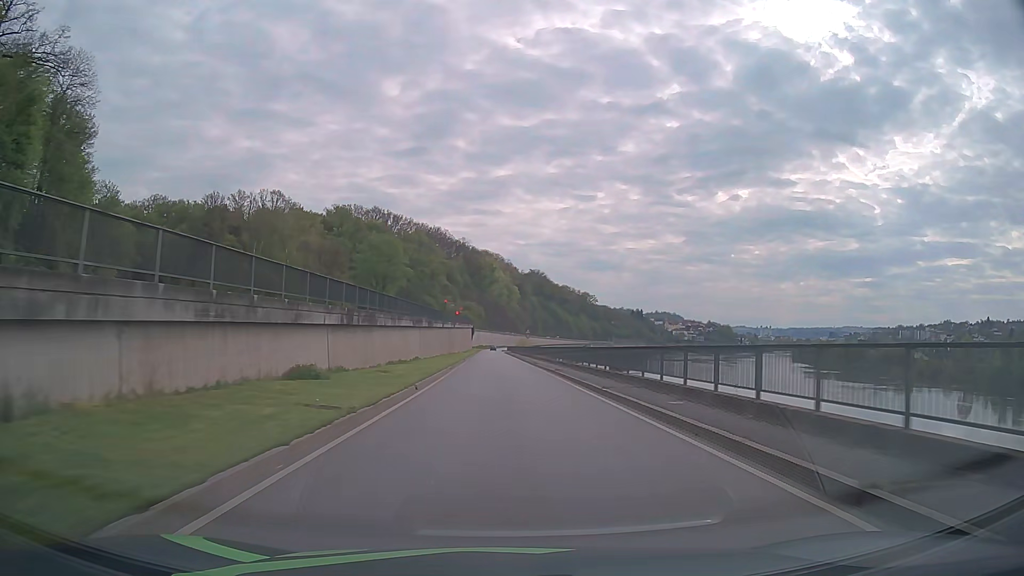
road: primary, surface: asphalt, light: Day
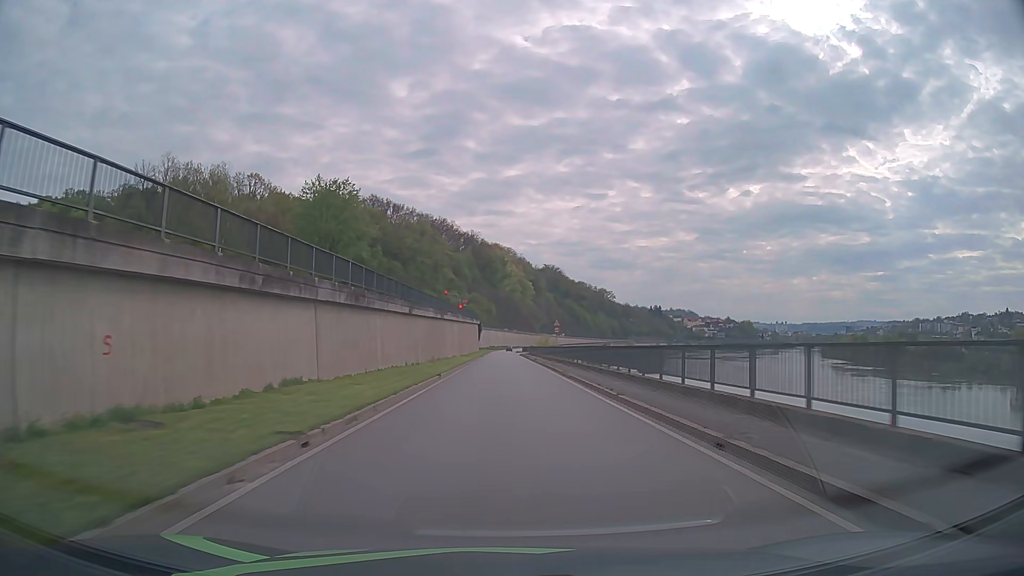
(-0.3, +32.4) m; -1°
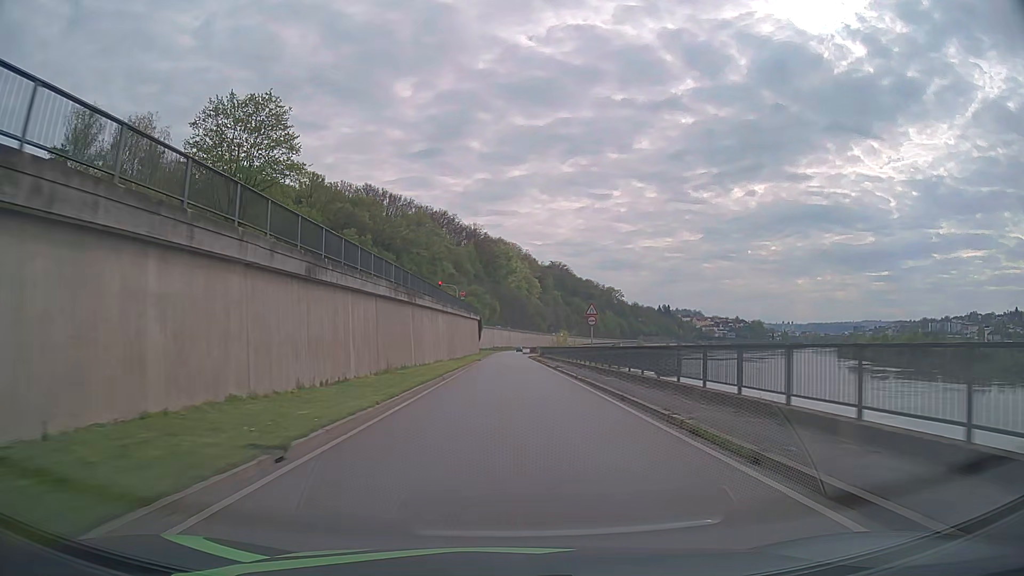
(-0.1, +21.6) m; 0°
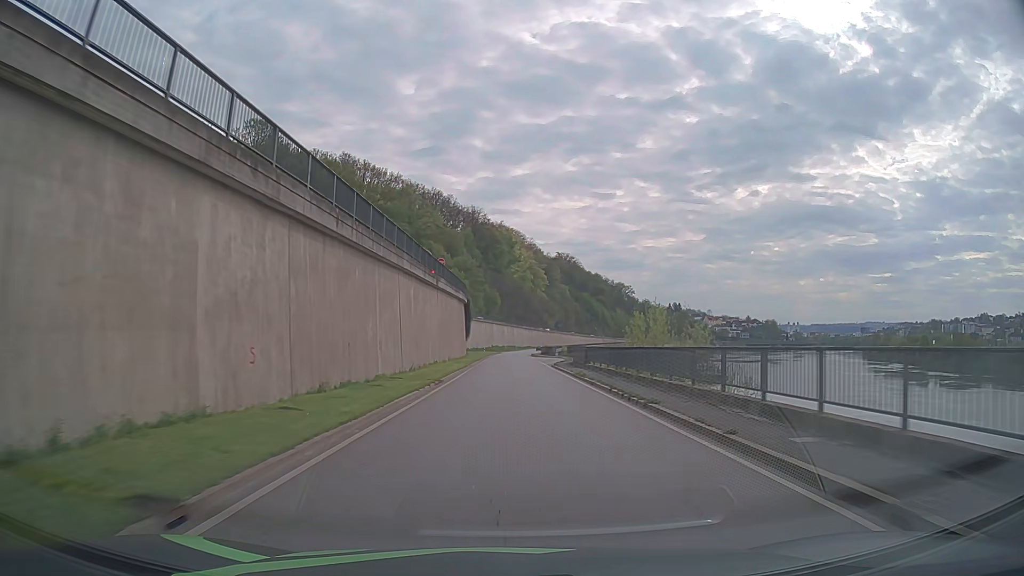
(-0.1, +43.1) m; 0°
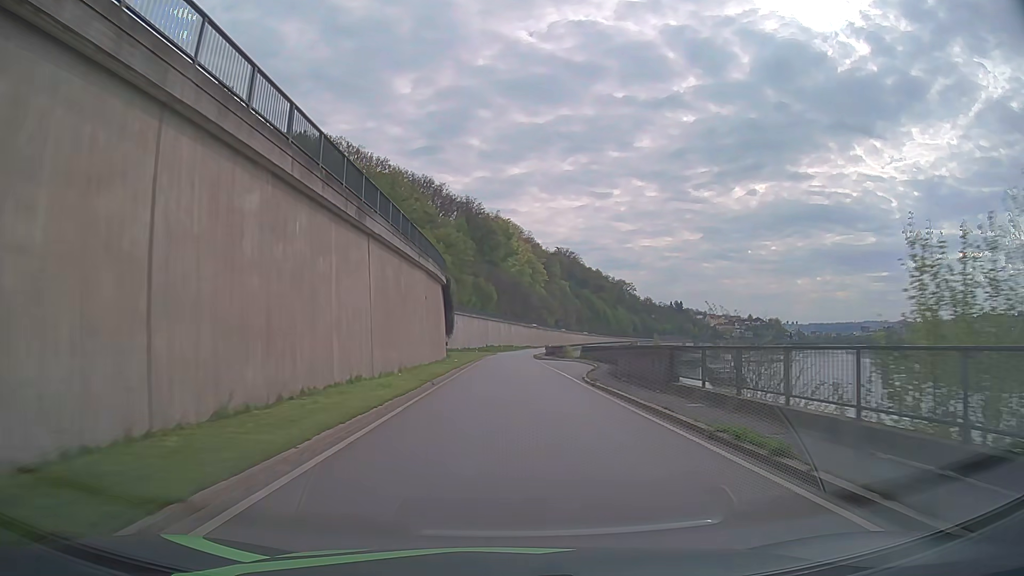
(+0.1, +21.5) m; 0°
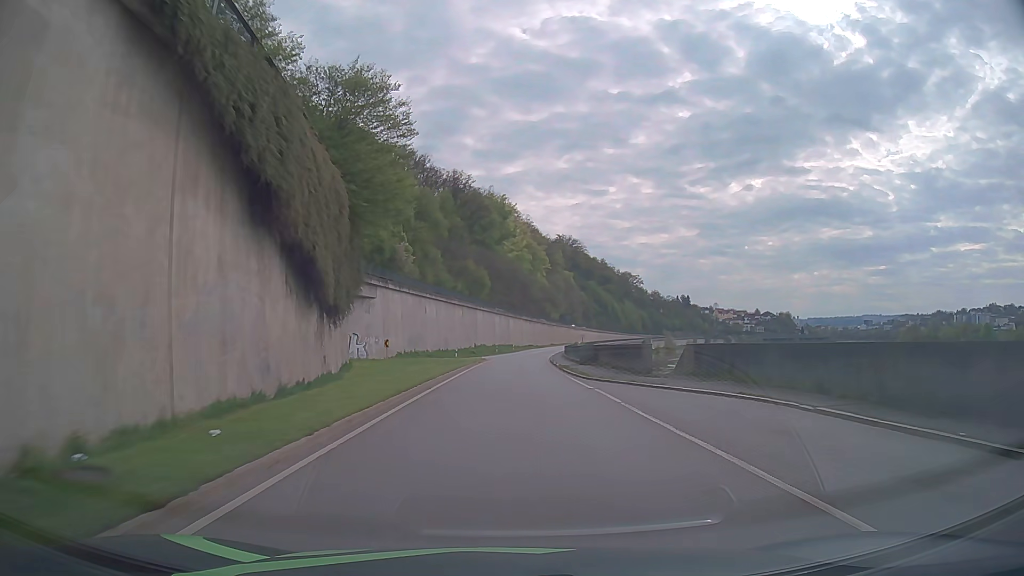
(+0.1, +42.9) m; 0°
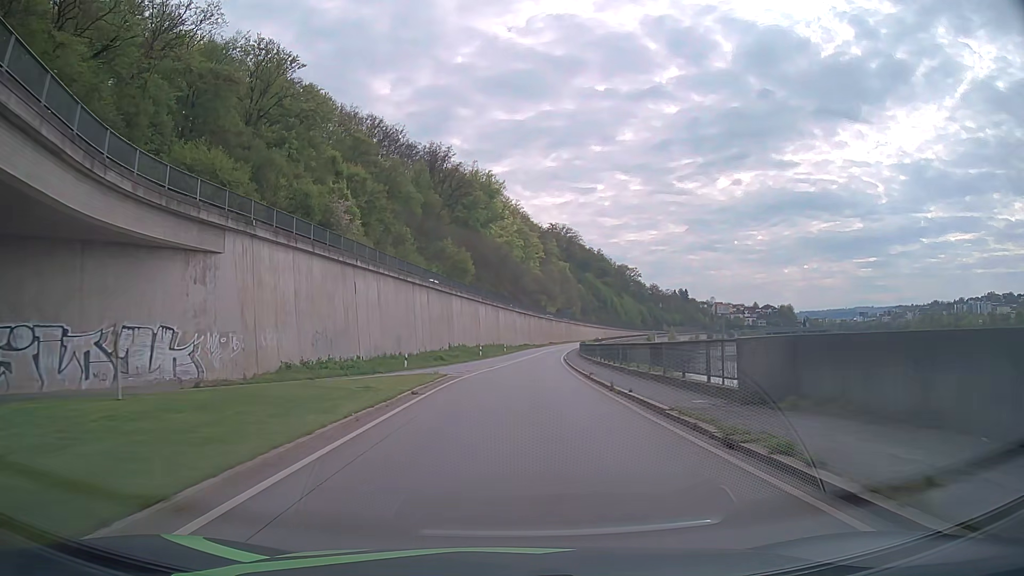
(0.0, +32.2) m; +1°
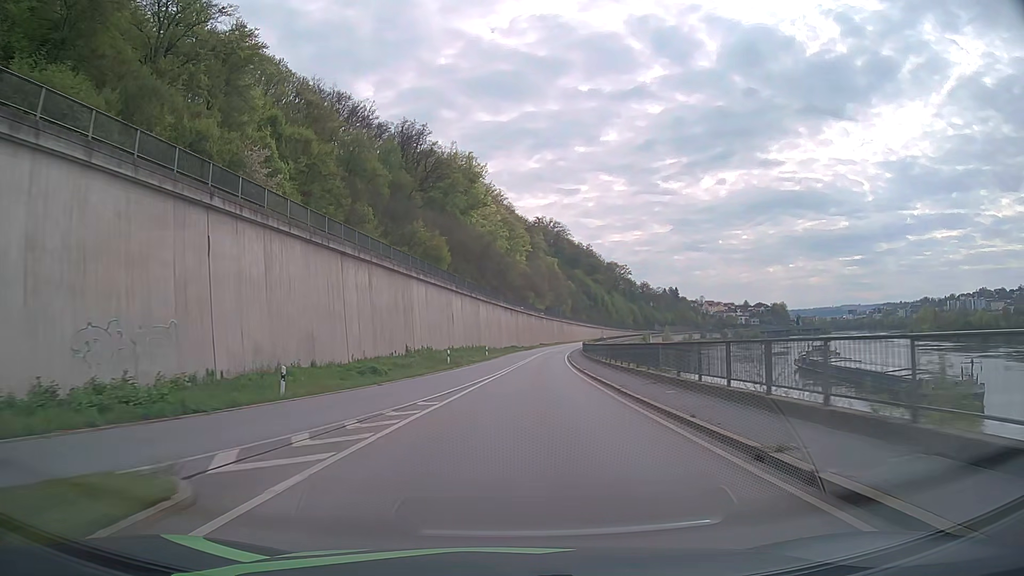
(+0.2, +21.5) m; +1°
(0, +10) (0, +20) (+1, +30) (+1, +40) (+2, +50) (+3, +60) (+4, +70) (+5, +80) (+6, +90) (+7, +100) m
